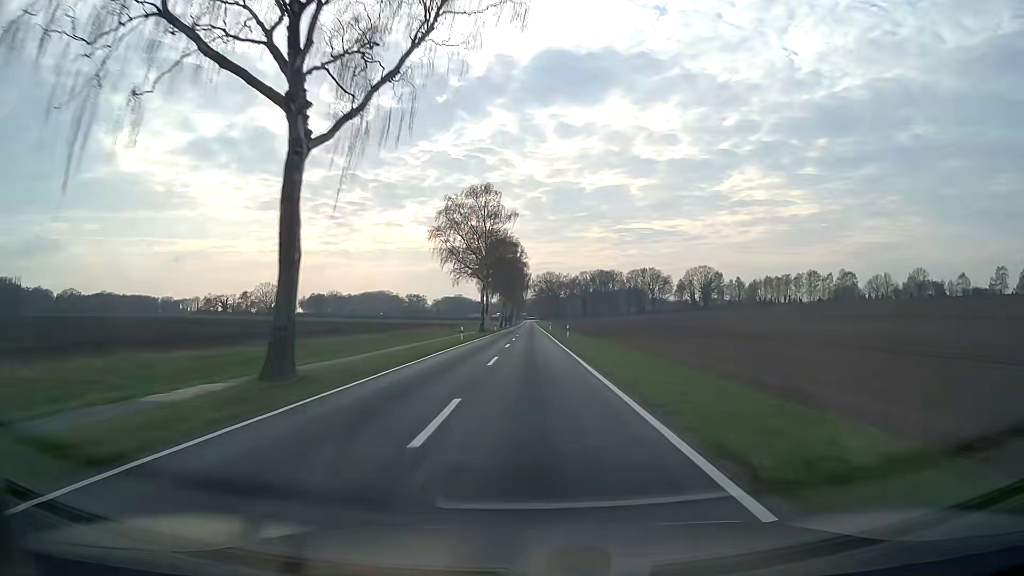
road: tertiary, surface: asphalt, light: Day
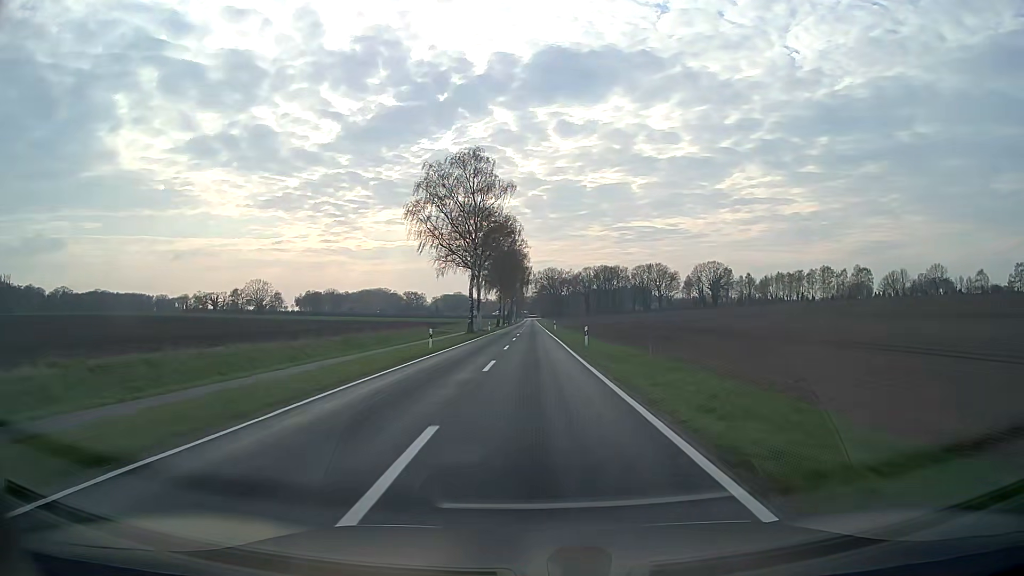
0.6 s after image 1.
(0.0, +15.5) m; 0°
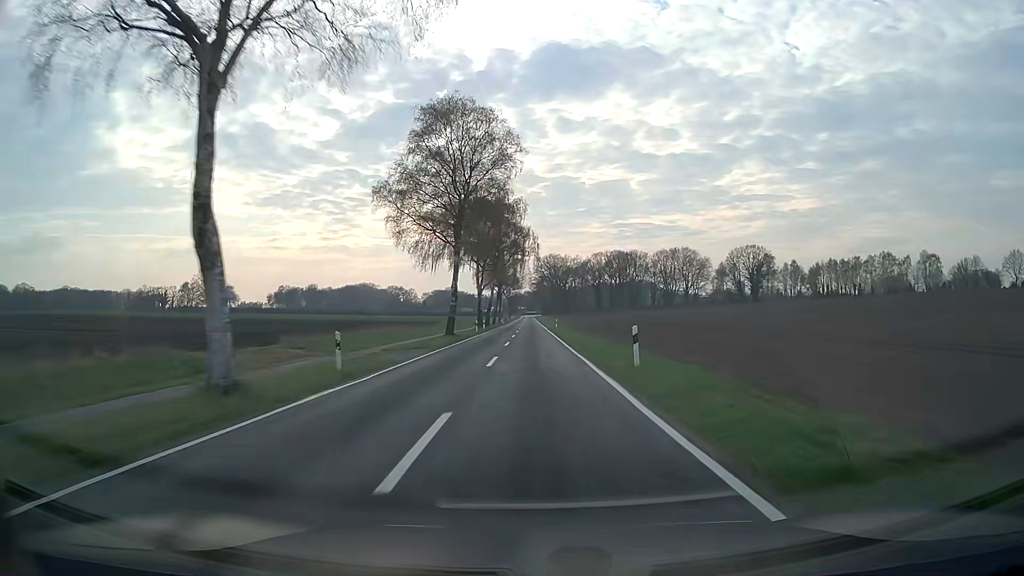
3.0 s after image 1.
(0.0, +62.0) m; 0°
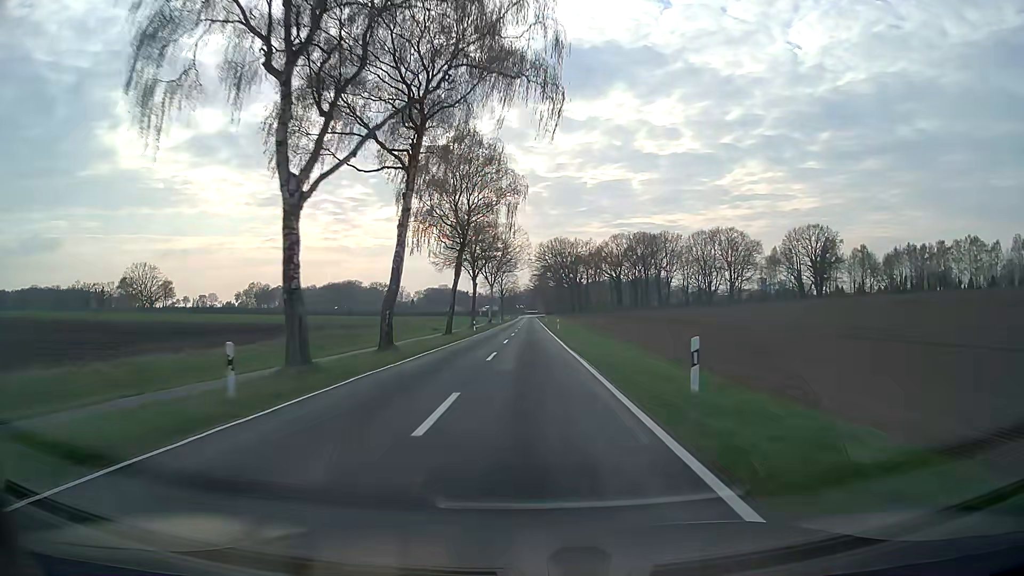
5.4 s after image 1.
(+0.1, +61.0) m; 0°
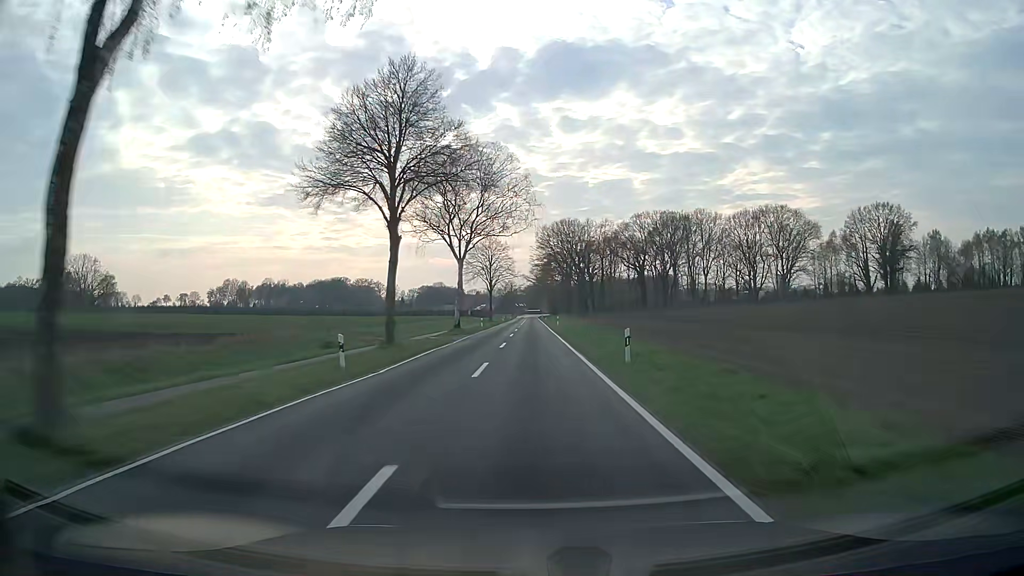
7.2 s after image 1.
(0.0, +43.4) m; 0°
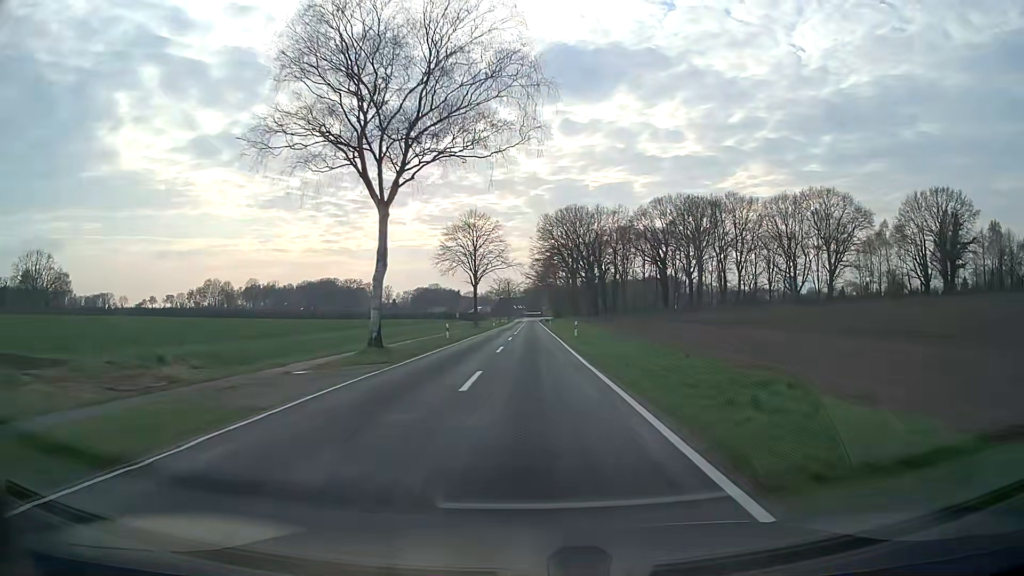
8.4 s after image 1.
(+0.1, +27.6) m; 0°
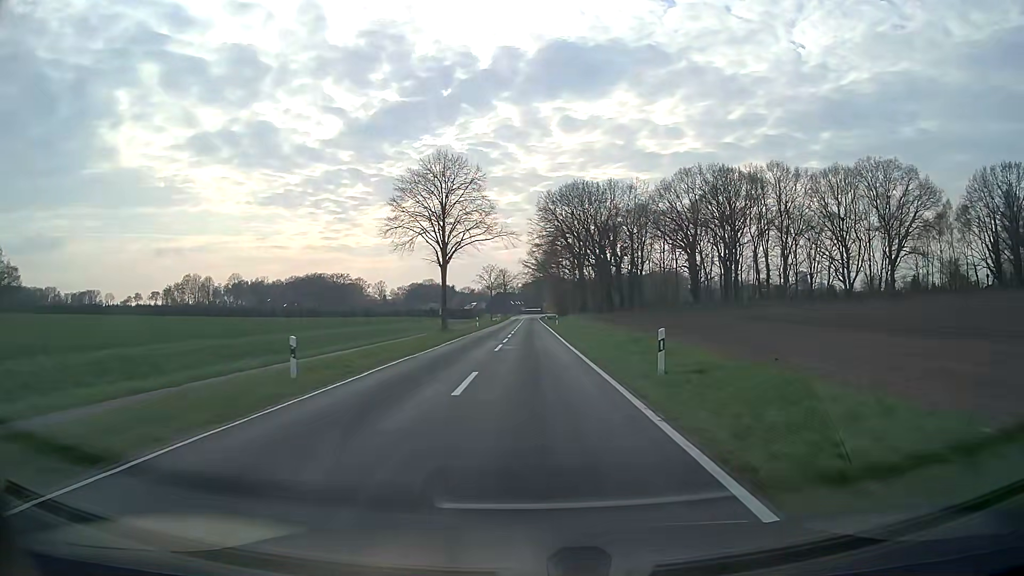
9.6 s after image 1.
(-0.1, +26.3) m; 0°
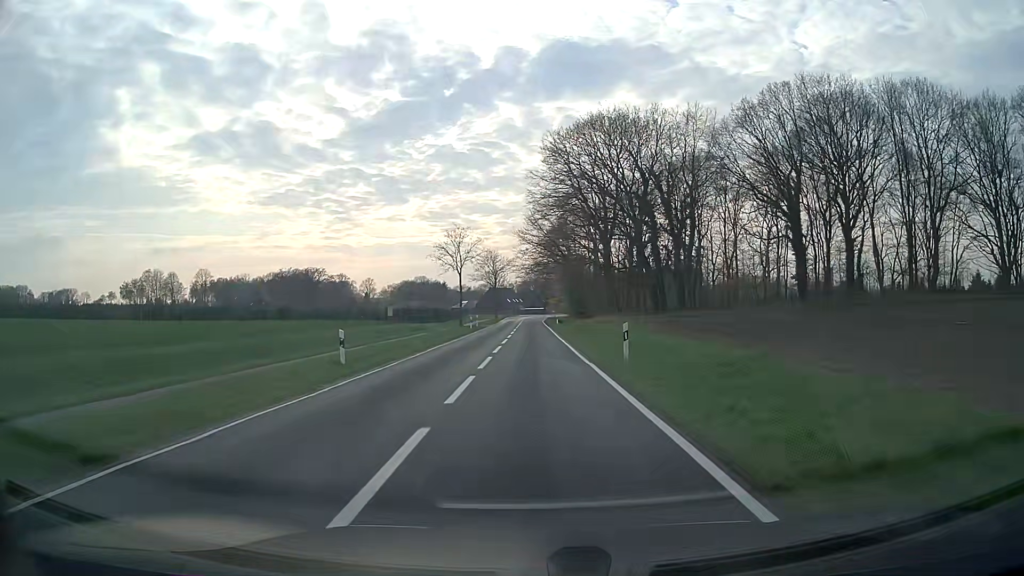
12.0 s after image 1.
(0.0, +45.8) m; 0°
(0, +10) (0, +20) (0, +30) (0, +40) (0, +50) (0, +60) (0, +70) (0, +80) (0, +90) (0, +100) m
